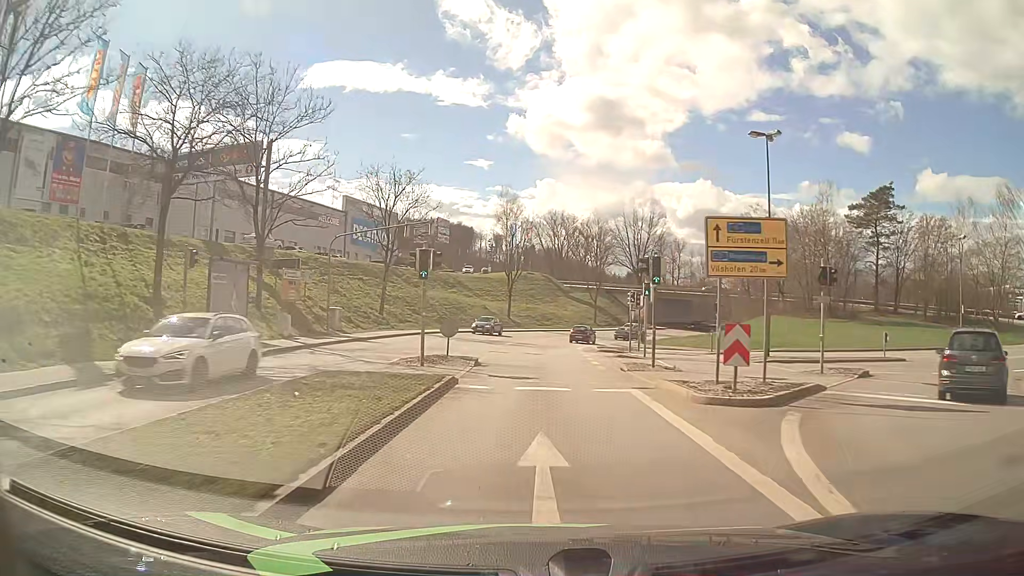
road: tertiary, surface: asphalt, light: Day
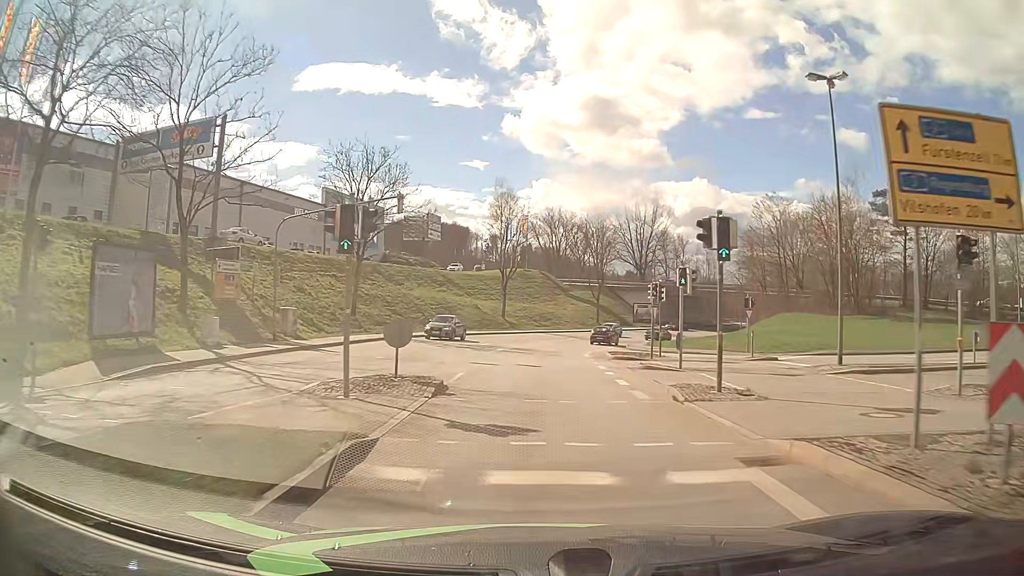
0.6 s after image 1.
(0.0, +7.8) m; 0°
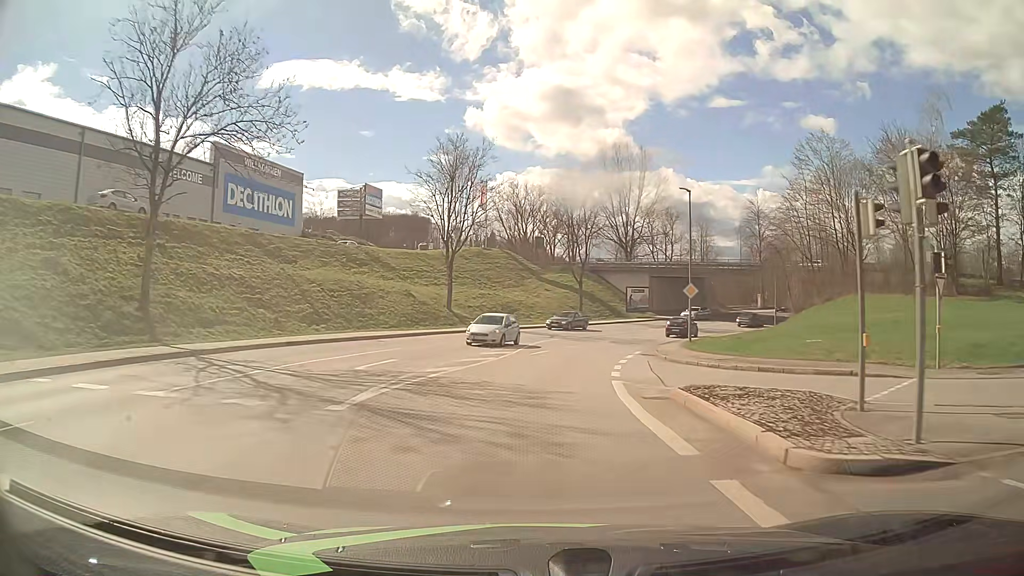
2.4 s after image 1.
(+0.4, +23.4) m; +3°
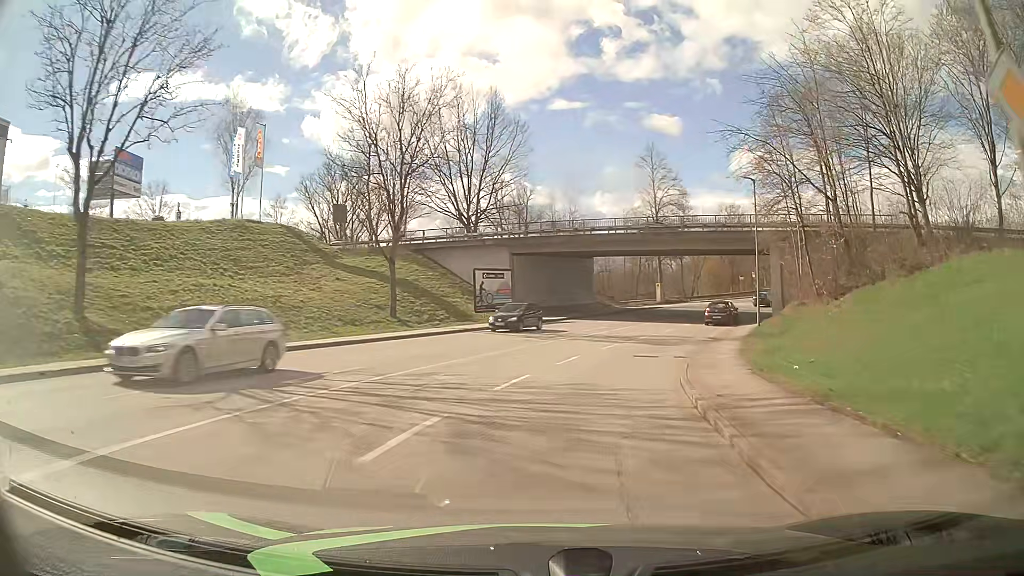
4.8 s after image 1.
(+3.2, +30.9) m; +14°
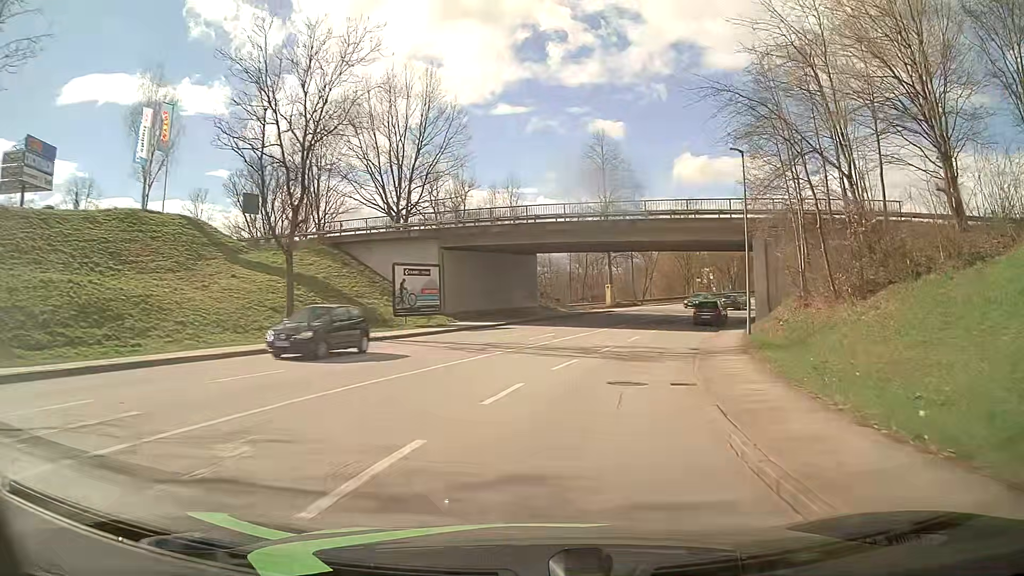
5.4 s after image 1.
(+0.3, +7.7) m; +5°
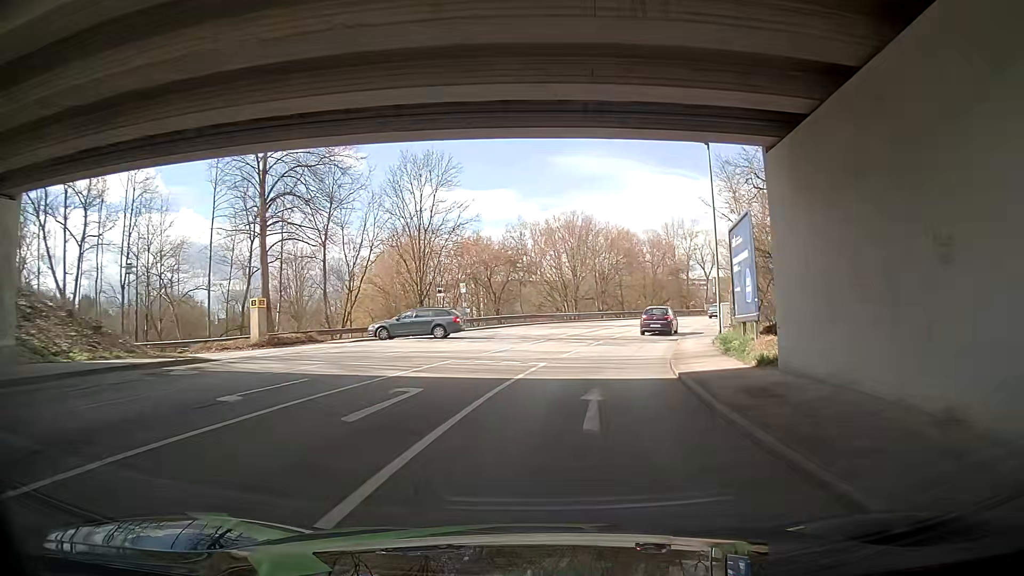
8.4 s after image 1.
(+7.7, +36.1) m; +24°
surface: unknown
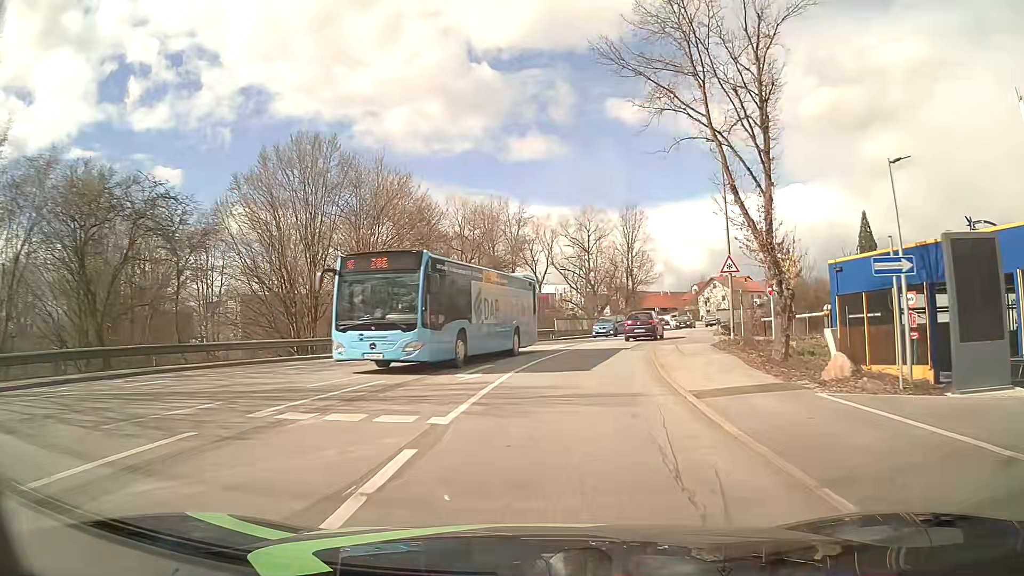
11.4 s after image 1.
(+2.2, +34.5) m; +16°
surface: asphalt
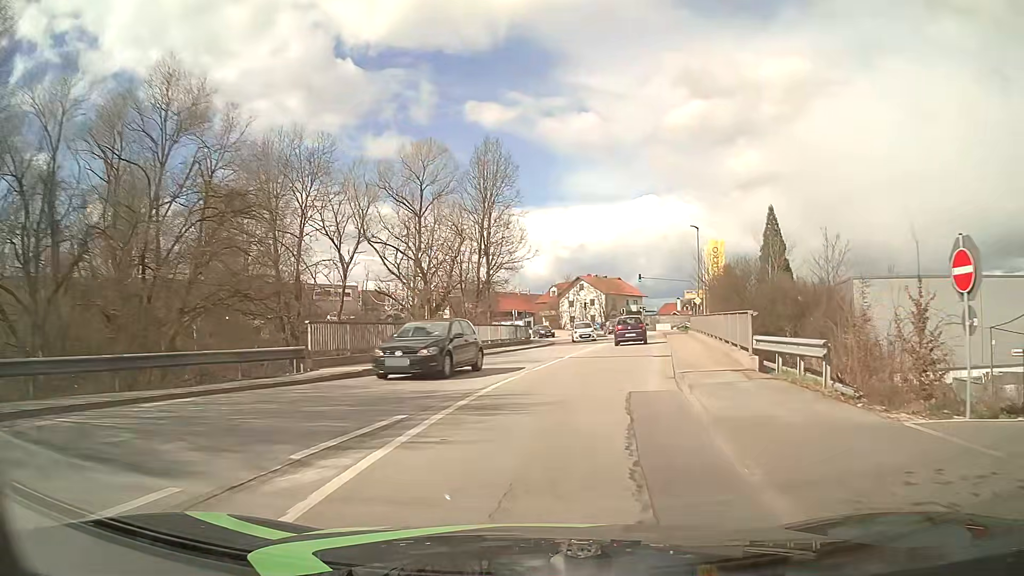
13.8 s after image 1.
(+2.9, +27.9) m; +13°
(+1, +10) (+2, +20) (+4, +30) (+6, +39) (+8, +49) (+9, +59) (+9, +69) (+8, +79) (+6, +89) (+3, +99) m
